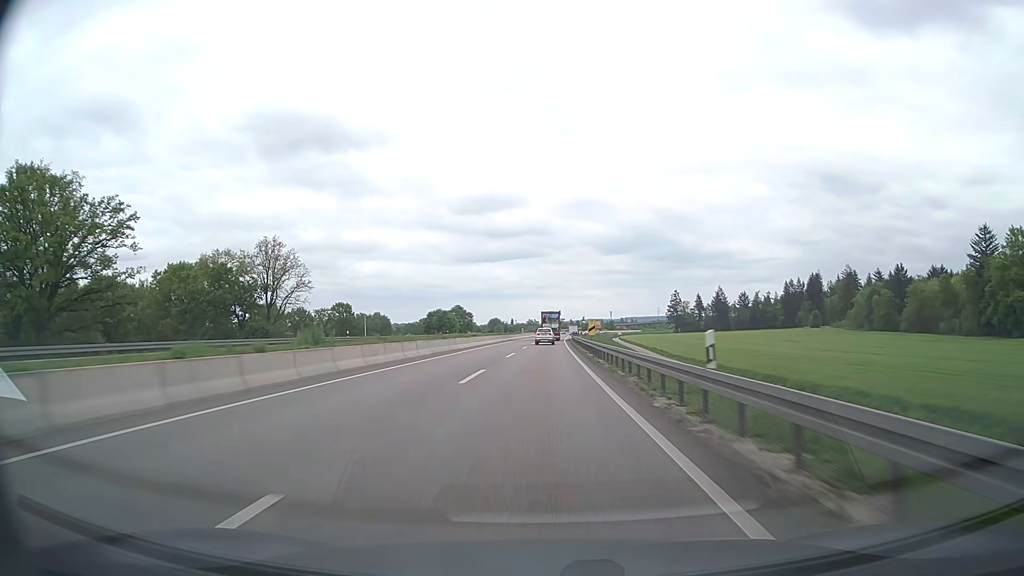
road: trunk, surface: asphalt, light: Day
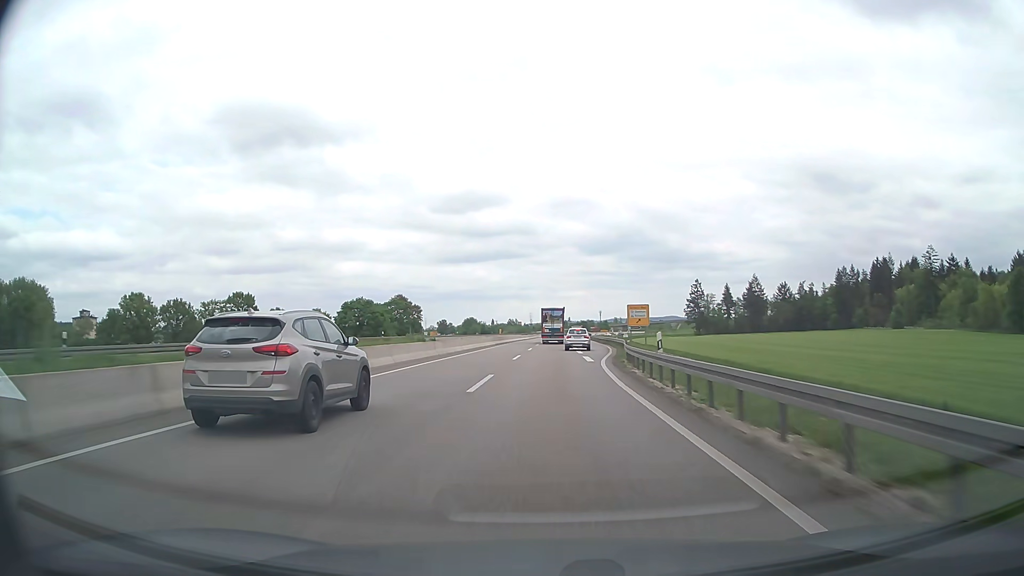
(+0.9, +92.1) m; +1°
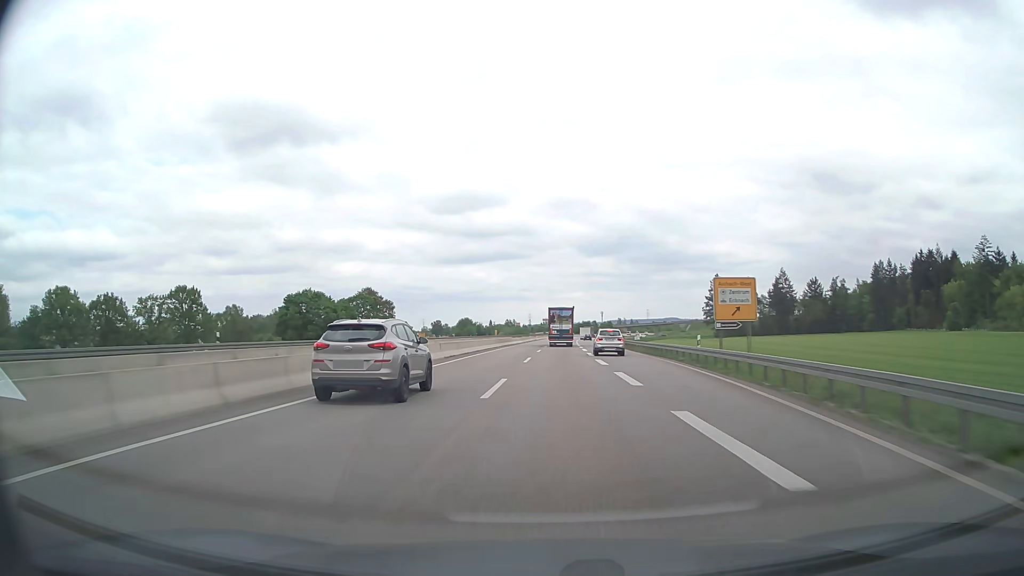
(+0.1, +37.0) m; 0°
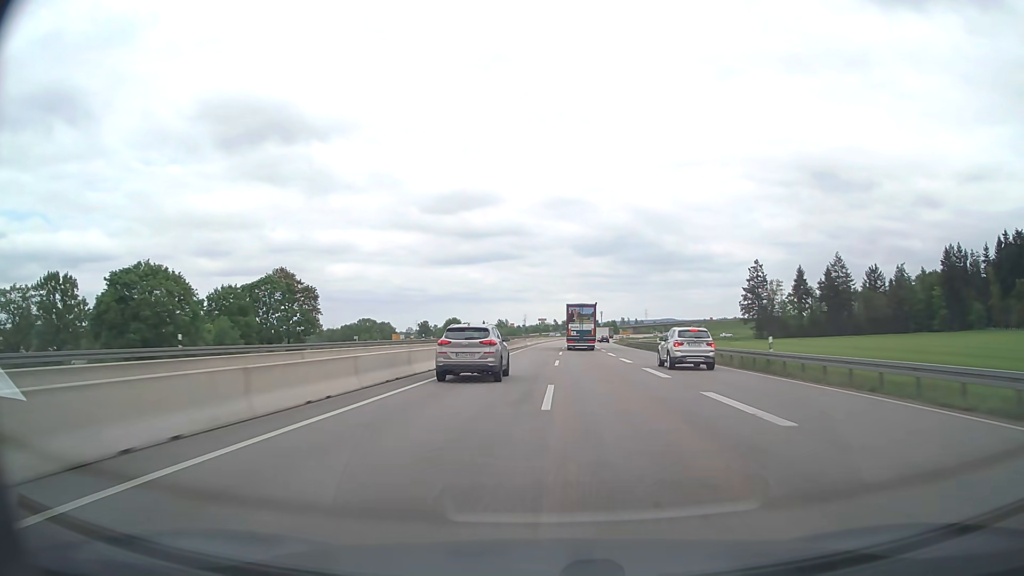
(-0.1, +56.1) m; 0°
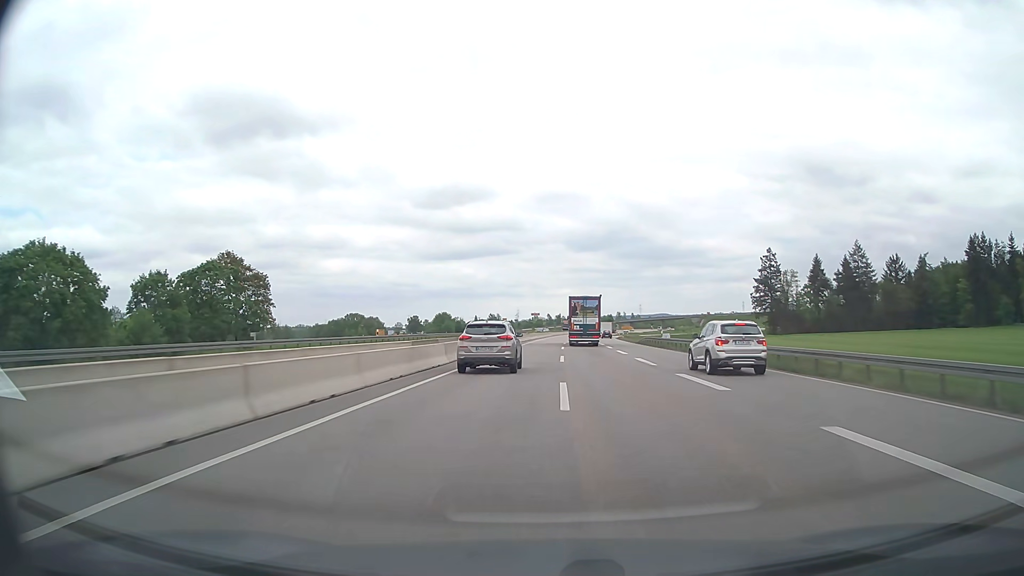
(+0.1, +18.7) m; +1°
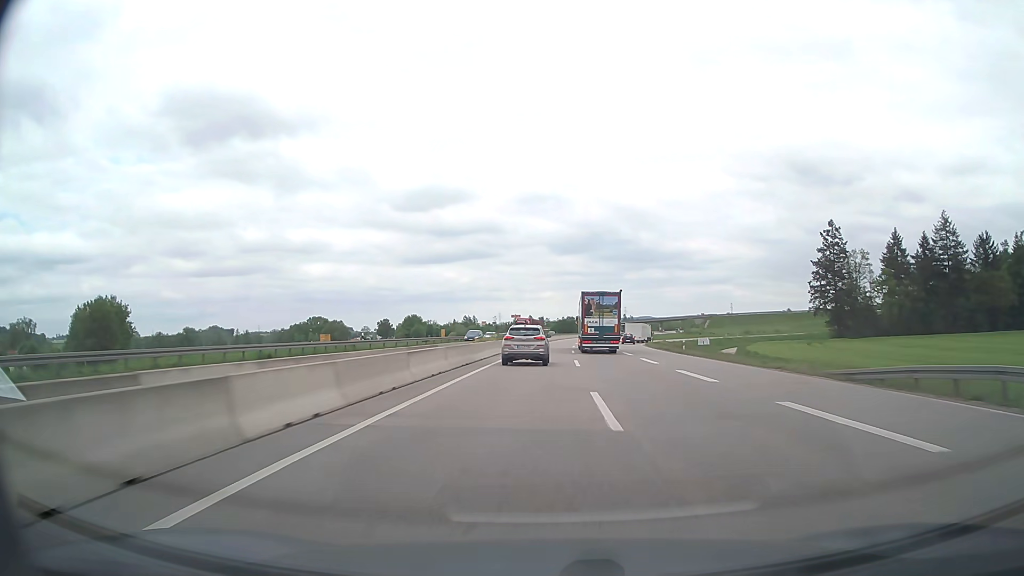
(+0.7, +56.0) m; +2°
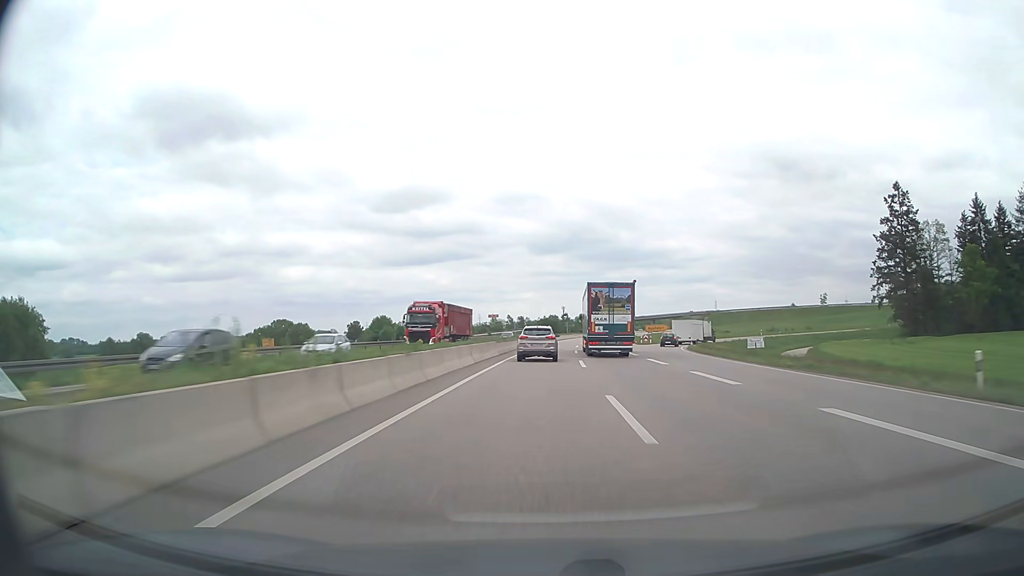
(+0.4, +37.7) m; +2°
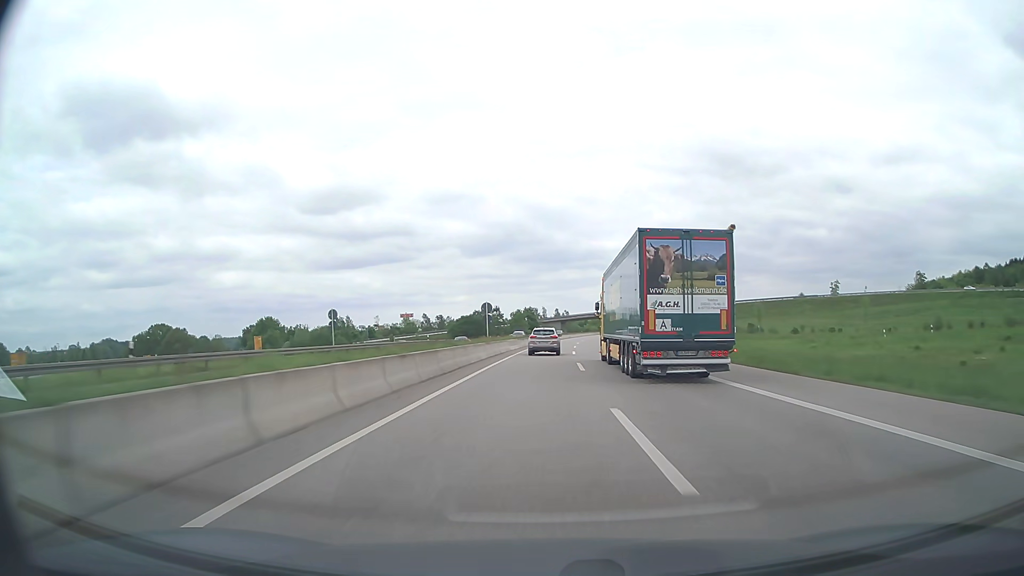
(+4.1, +94.5) m; +5°
(0, +10) (0, +20) (0, +30) (+1, +40) (+1, +50) (+2, +60) (+2, +70) (+3, +80) (+3, +90) (+4, +100) m
